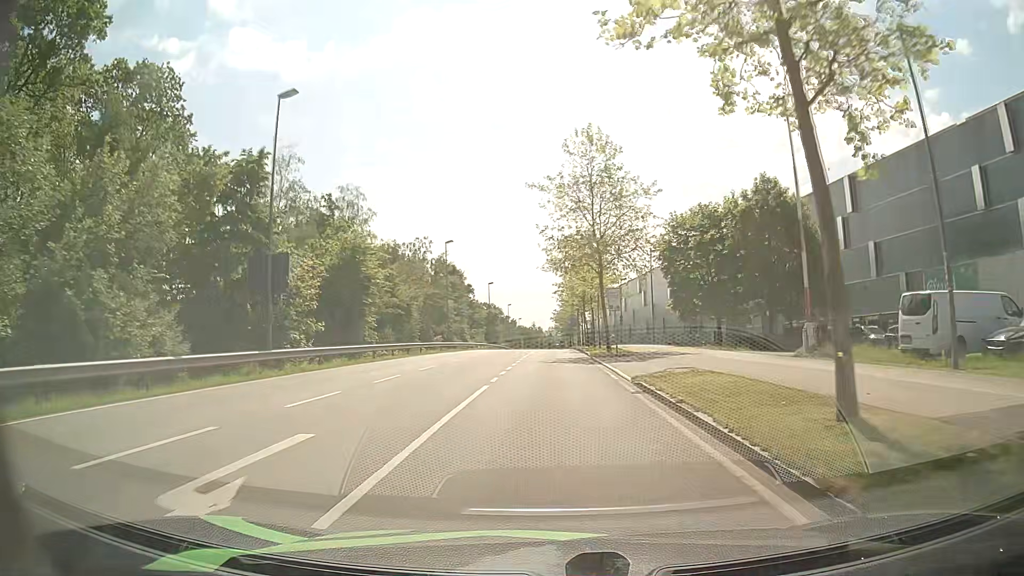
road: secondary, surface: asphalt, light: Day
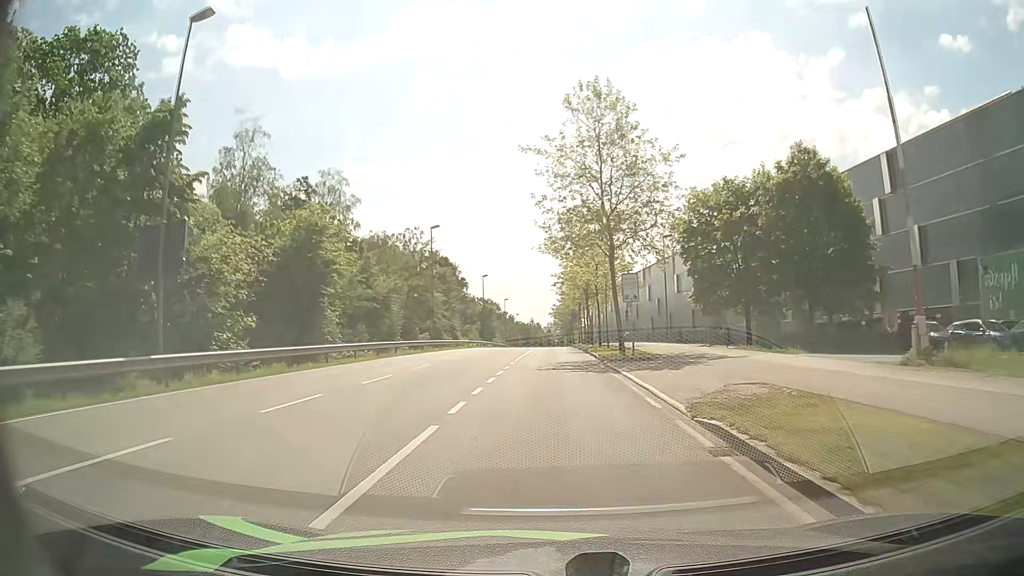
(0.0, +7.2) m; 0°
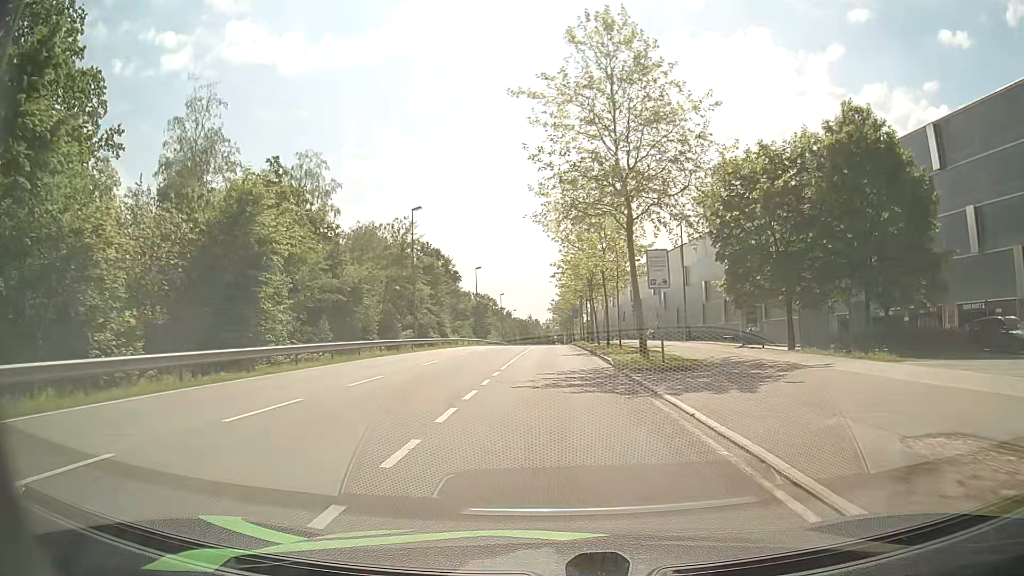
(0.0, +7.3) m; 0°
